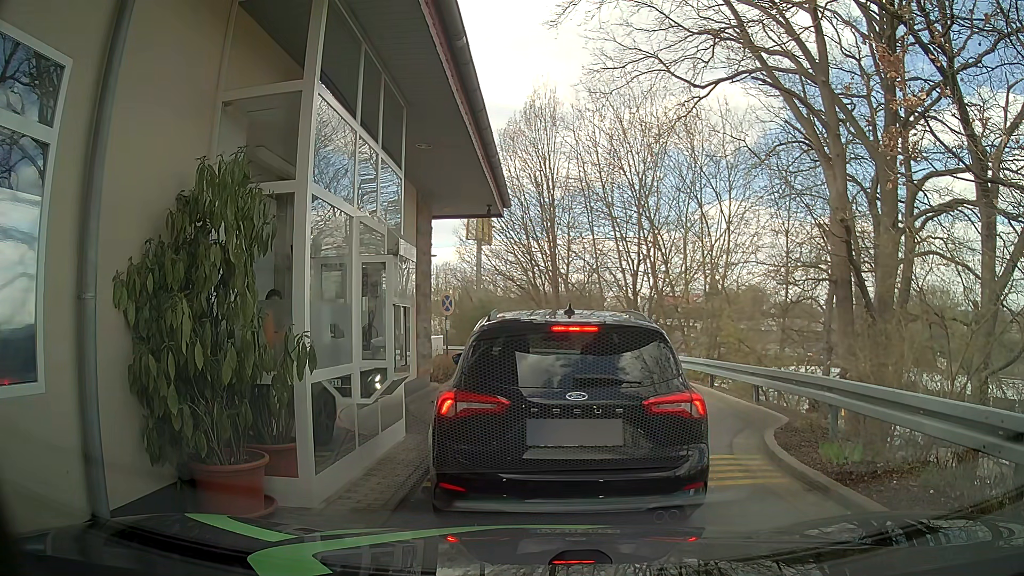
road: tertiary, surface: asphalt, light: Day
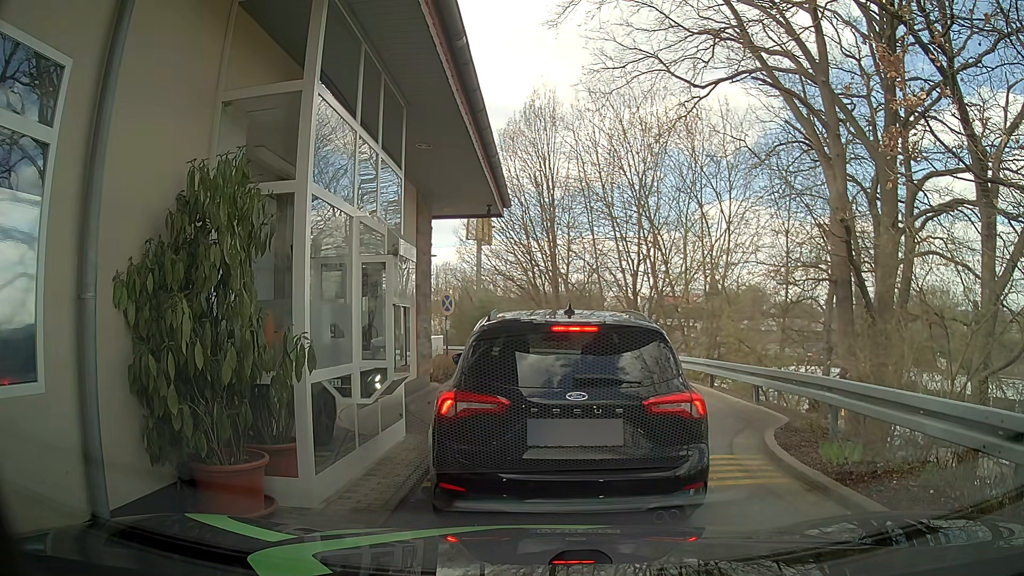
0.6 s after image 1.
(0.0, 0.0) m; 0°
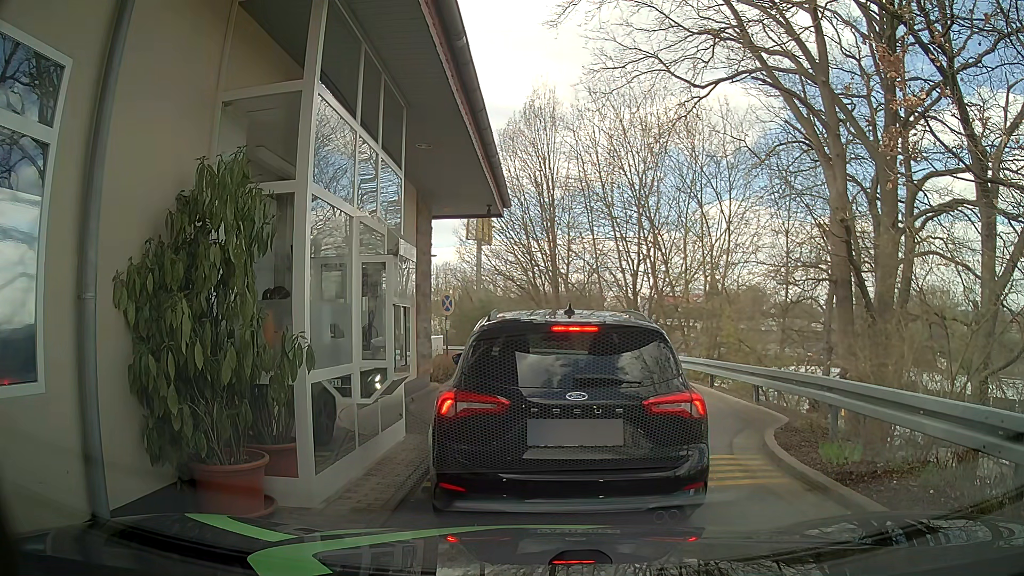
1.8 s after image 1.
(0.0, 0.0) m; 0°
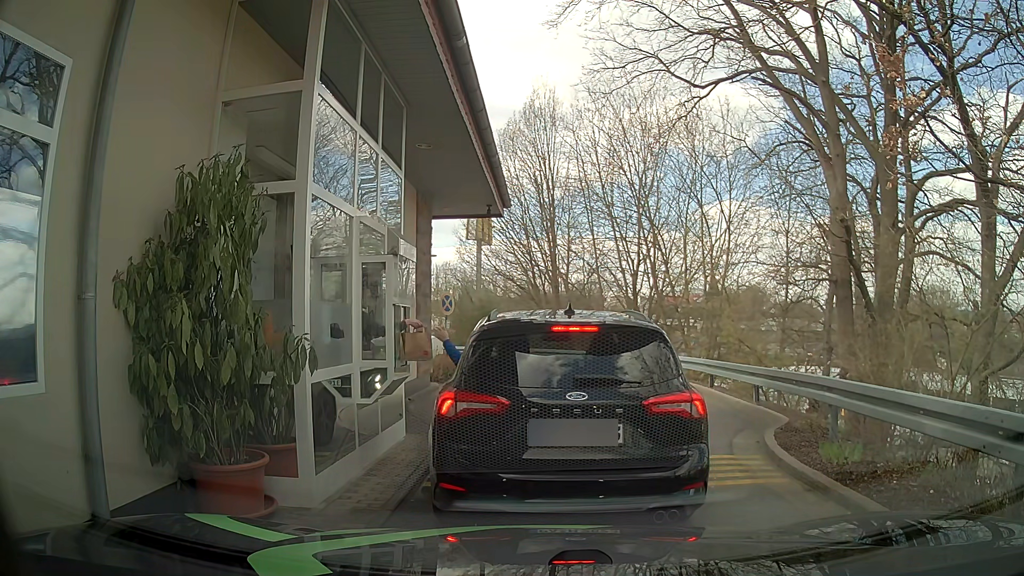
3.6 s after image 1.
(0.0, 0.0) m; 0°
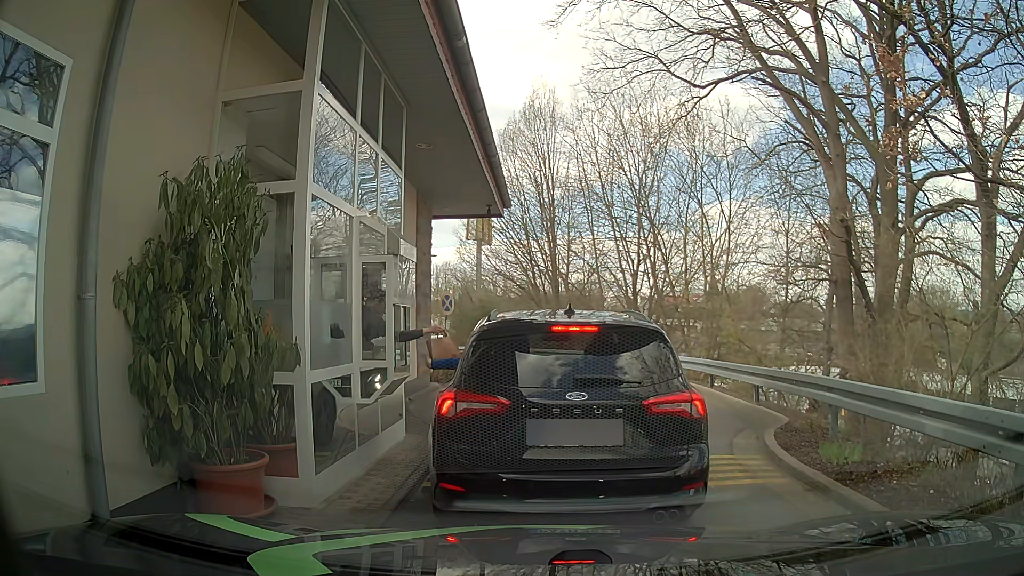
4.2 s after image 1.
(0.0, 0.0) m; 0°
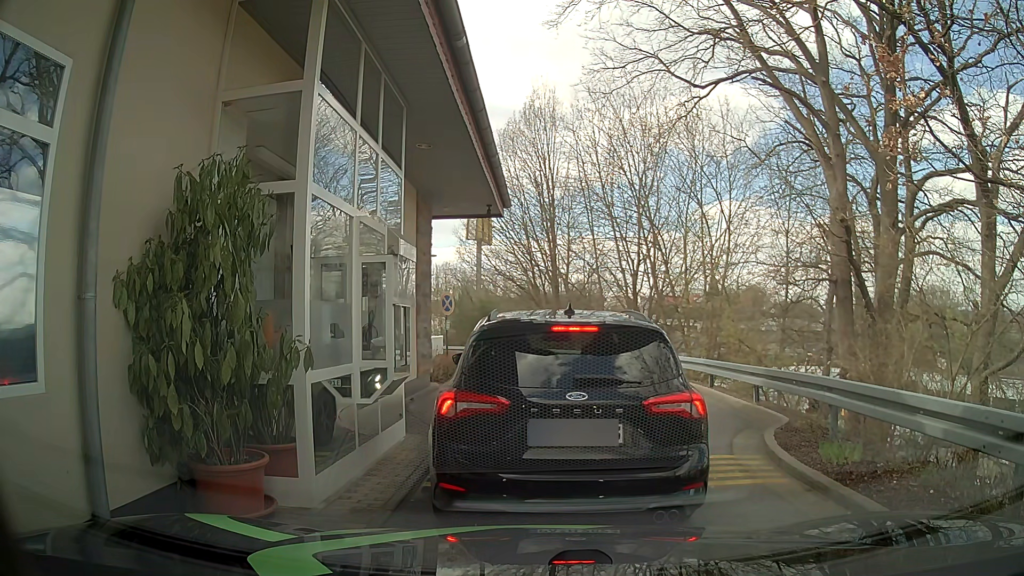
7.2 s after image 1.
(0.0, 0.0) m; 0°
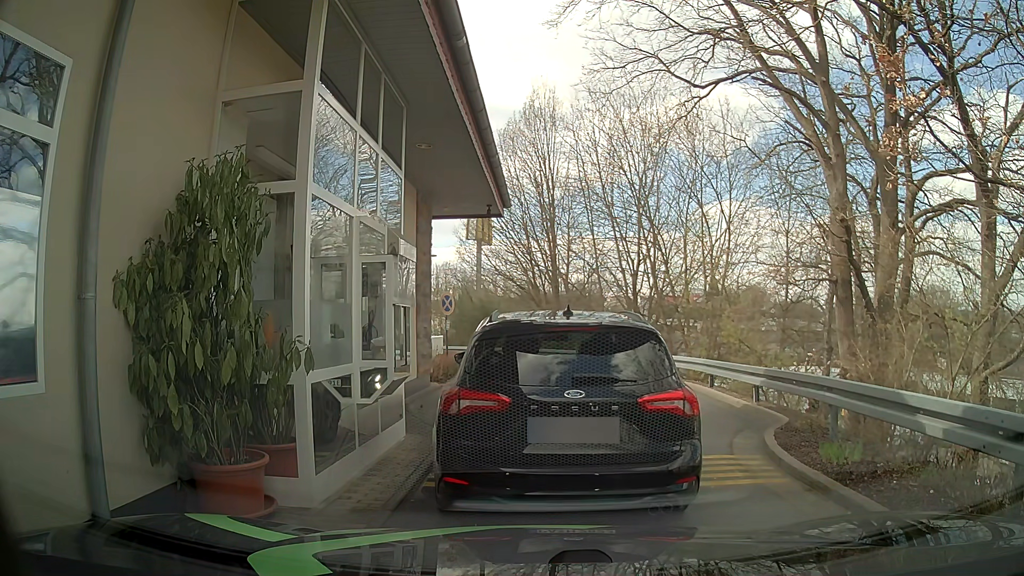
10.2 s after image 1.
(0.0, 0.0) m; 0°
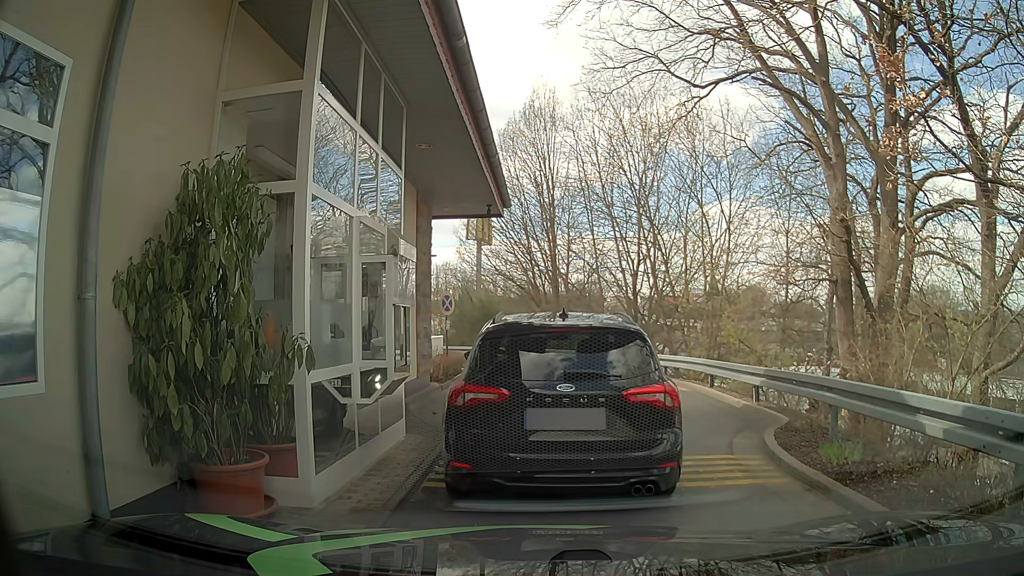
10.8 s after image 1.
(0.0, 0.0) m; 0°
